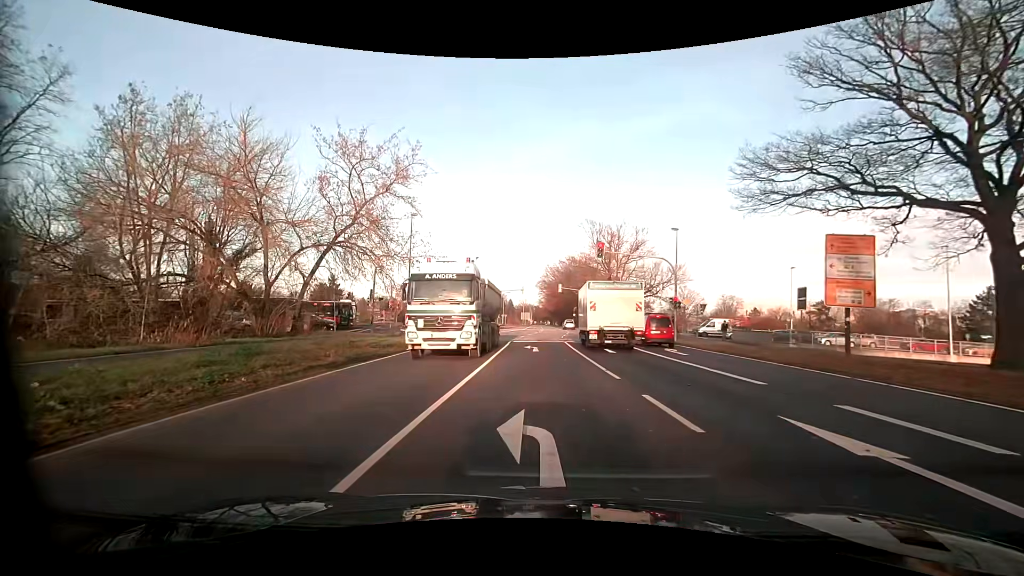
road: primary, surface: asphalt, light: Day
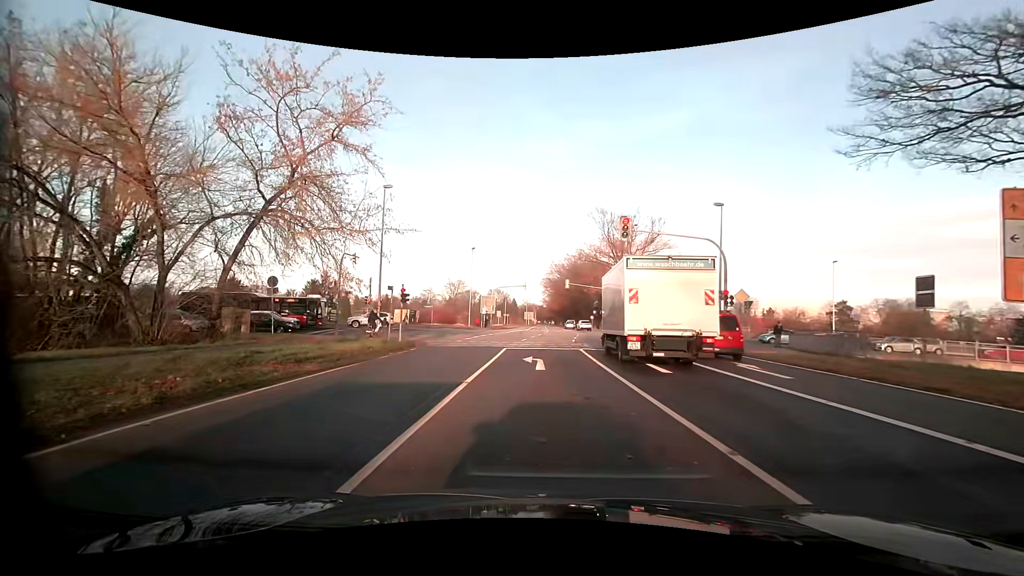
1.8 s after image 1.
(0.0, +8.6) m; -1°
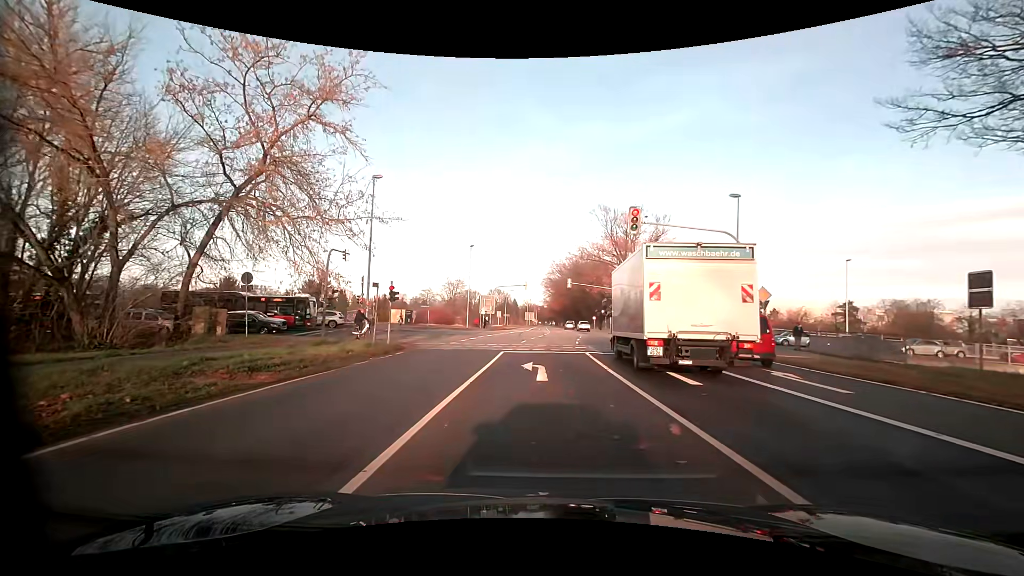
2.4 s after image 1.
(0.0, +2.4) m; +1°
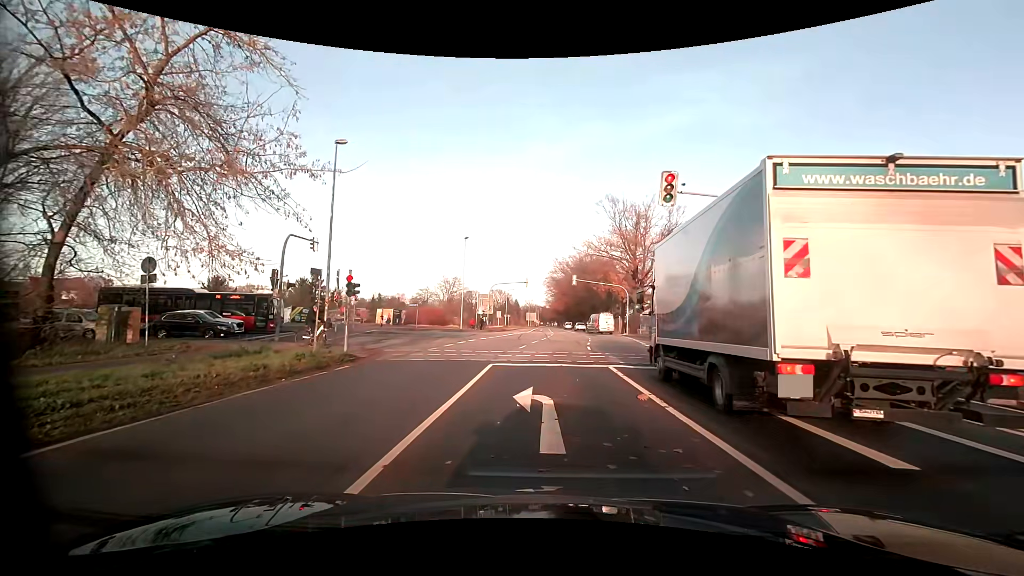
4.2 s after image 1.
(-0.1, +6.2) m; -1°
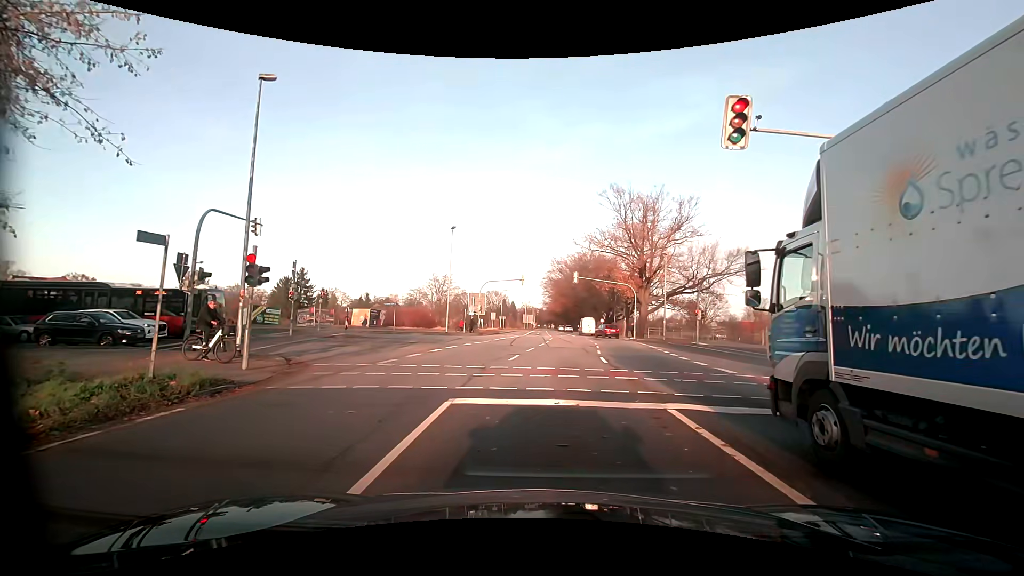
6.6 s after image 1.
(+0.1, +6.8) m; +2°
